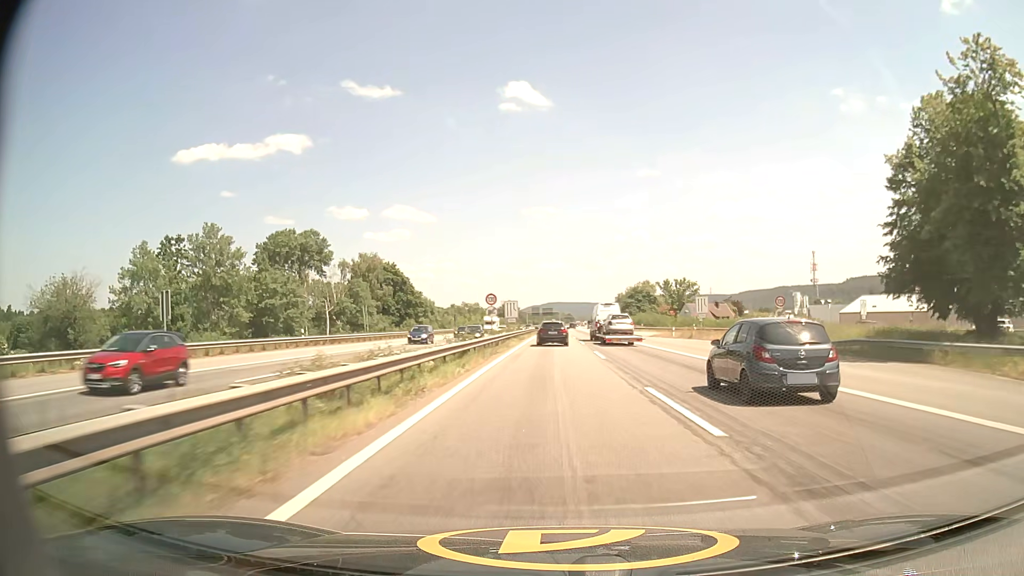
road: motorway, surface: asphalt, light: Day
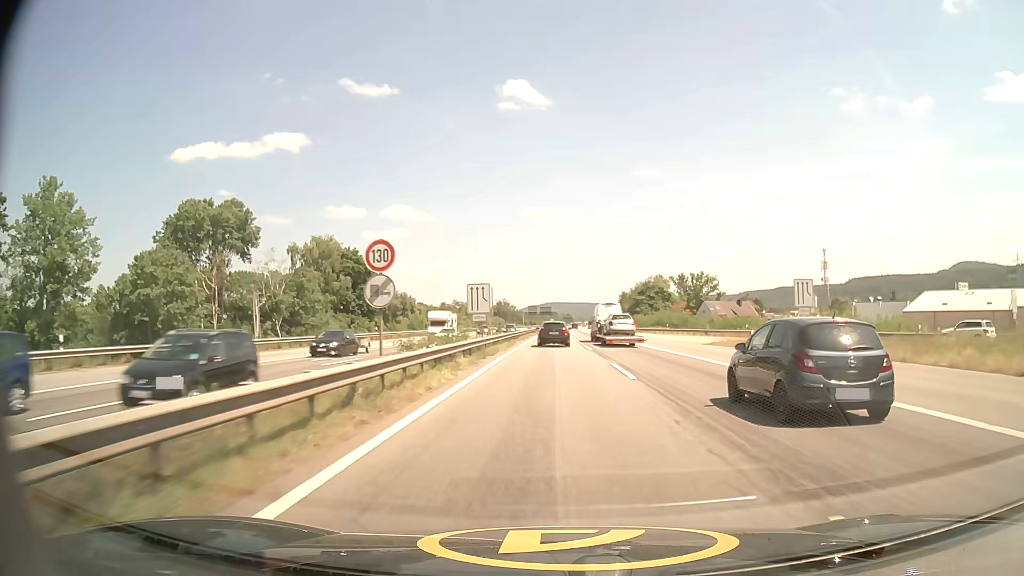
(0.0, +27.7) m; 0°
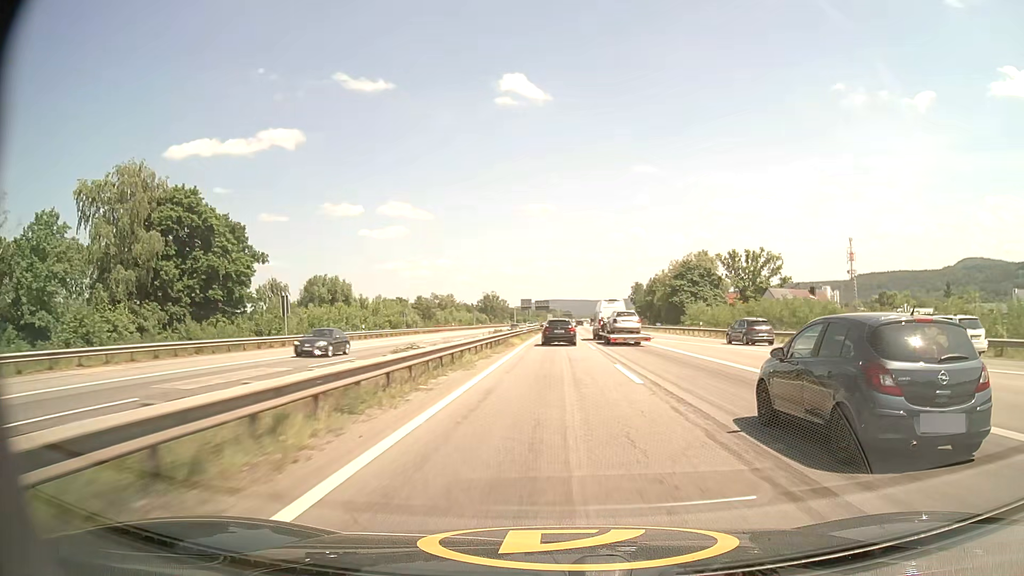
(+0.1, +56.2) m; 0°
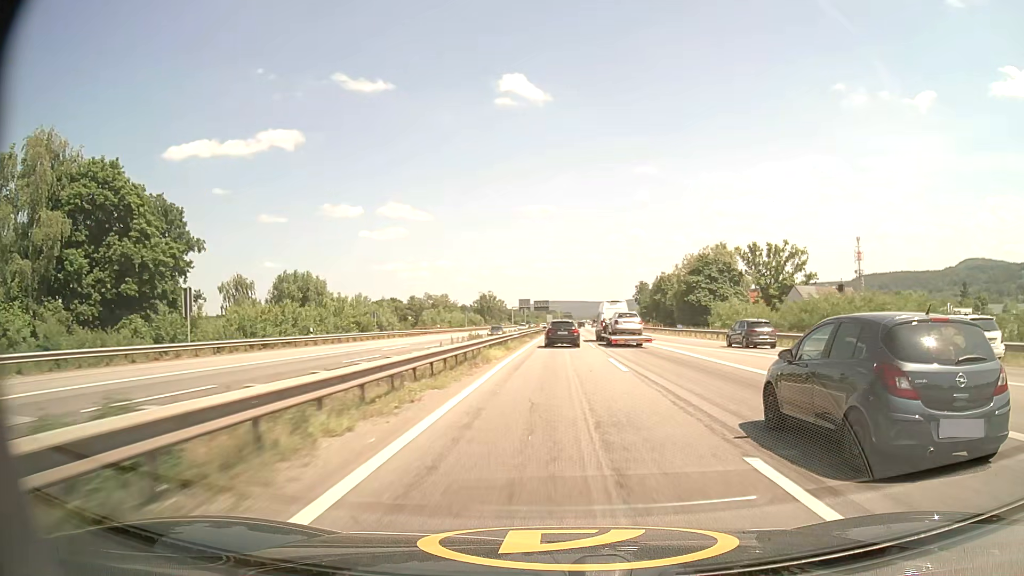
(0.0, +14.1) m; 0°
(0, +10) (0, +20) (0, +30) (0, +40) (0, +50) (+1, +60) (+1, +70) (+1, +80) (+1, +90) (+2, +100) m
